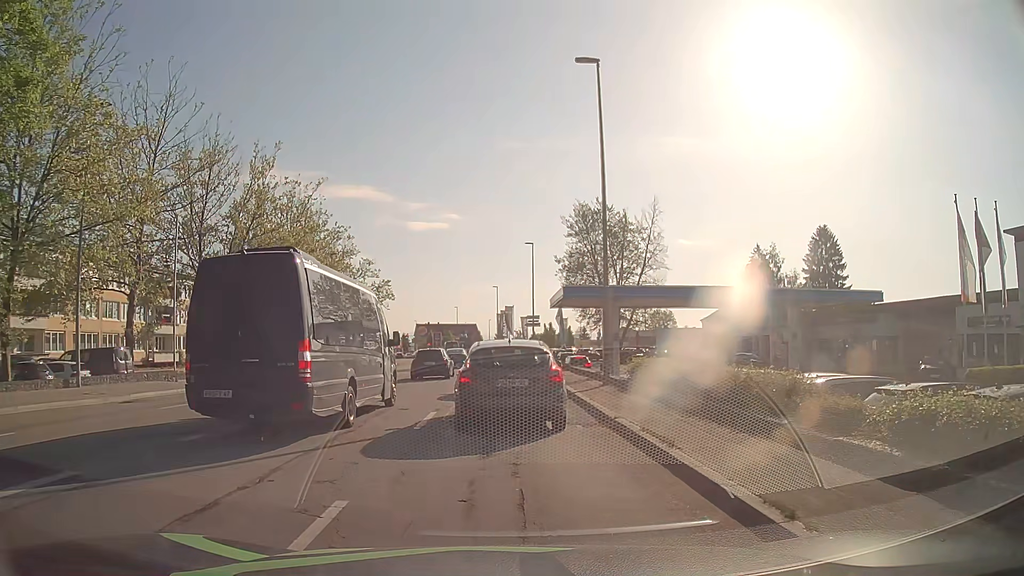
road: tertiary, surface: asphalt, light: Day
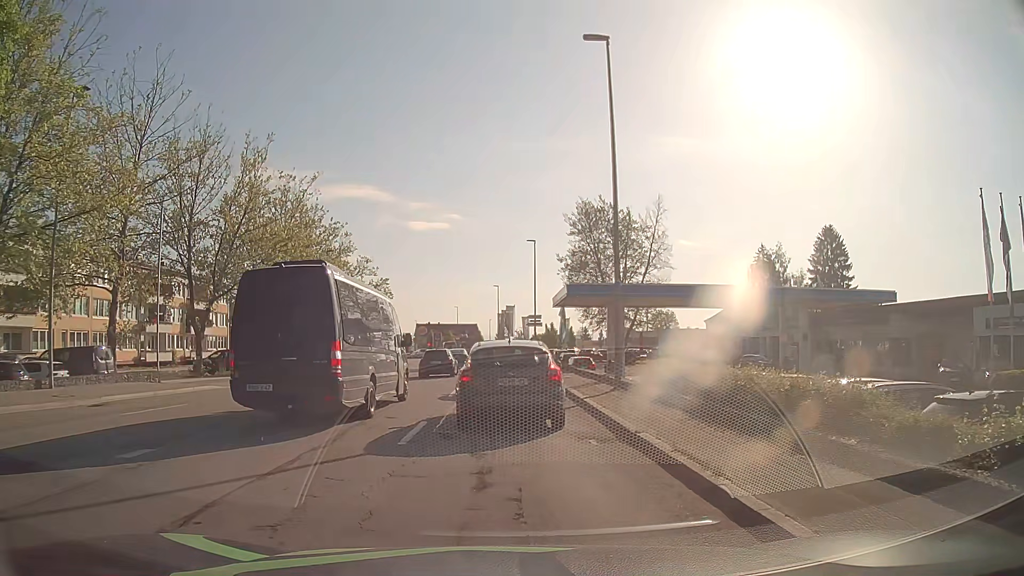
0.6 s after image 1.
(0.0, +1.8) m; +1°
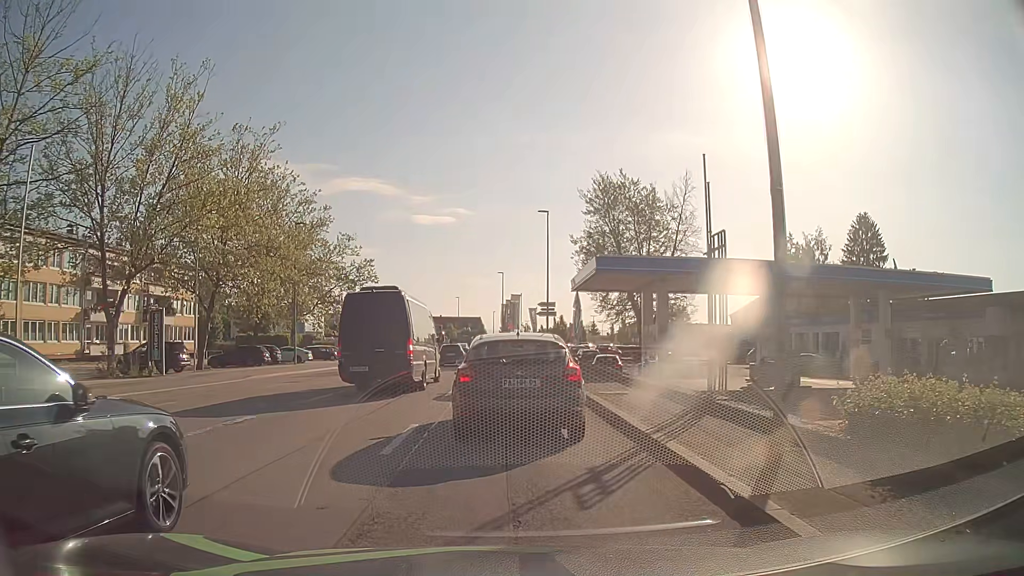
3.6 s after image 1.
(0.0, +10.8) m; +1°
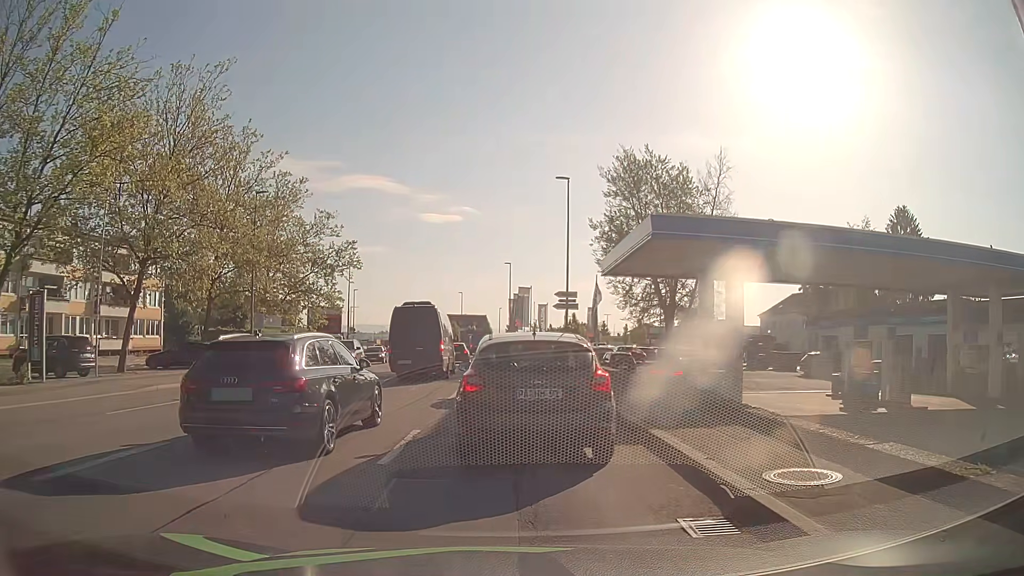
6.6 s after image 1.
(-0.3, +9.8) m; -2°
